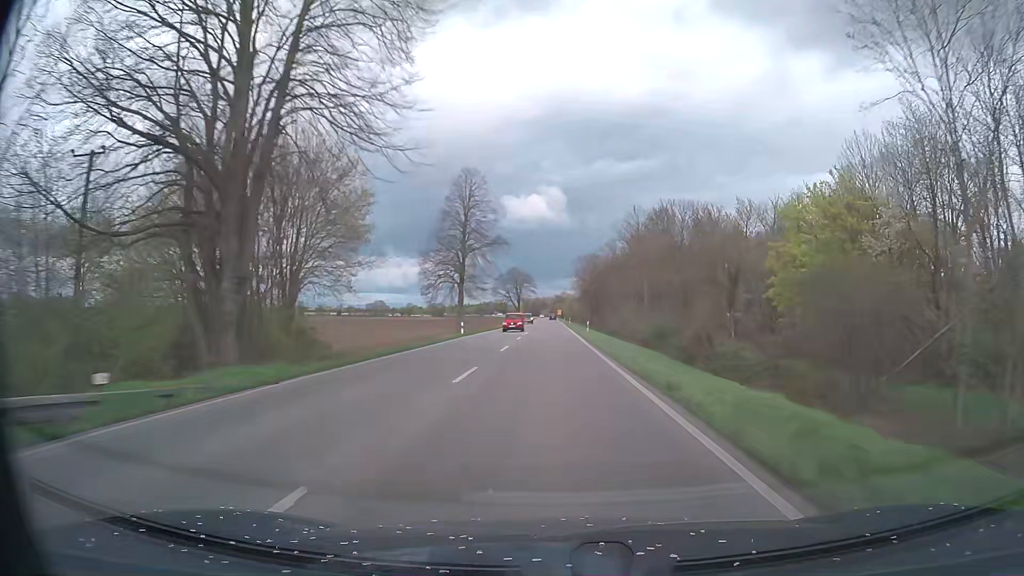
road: primary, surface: asphalt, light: Day
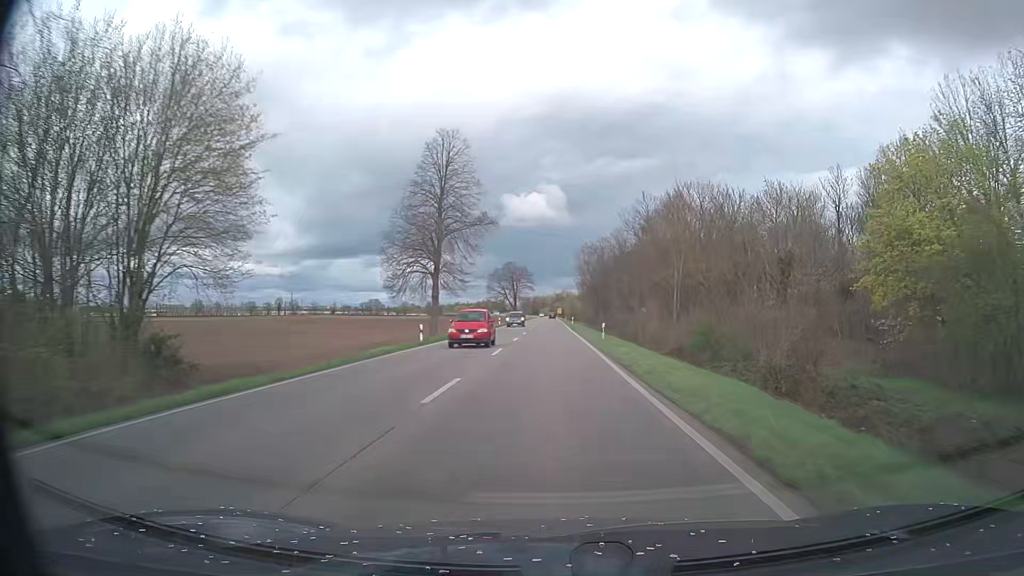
(-0.1, +15.0) m; 0°
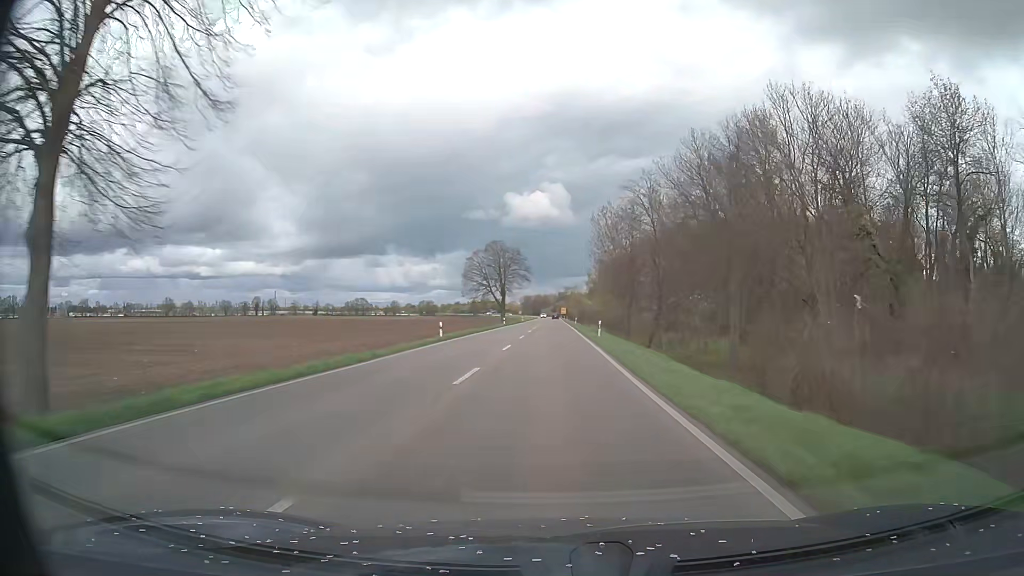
(0.0, +44.9) m; 0°
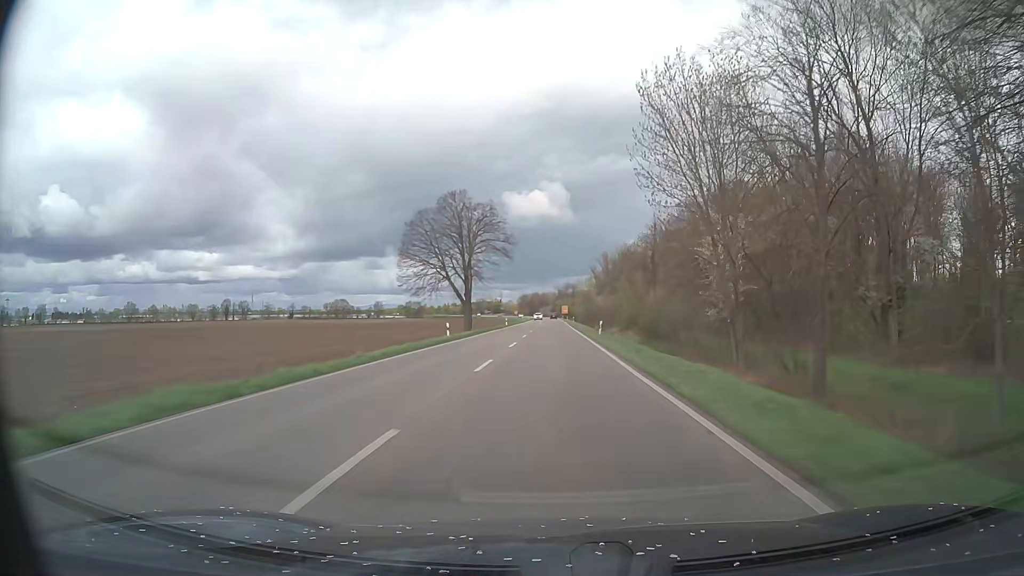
(0.0, +44.9) m; 0°
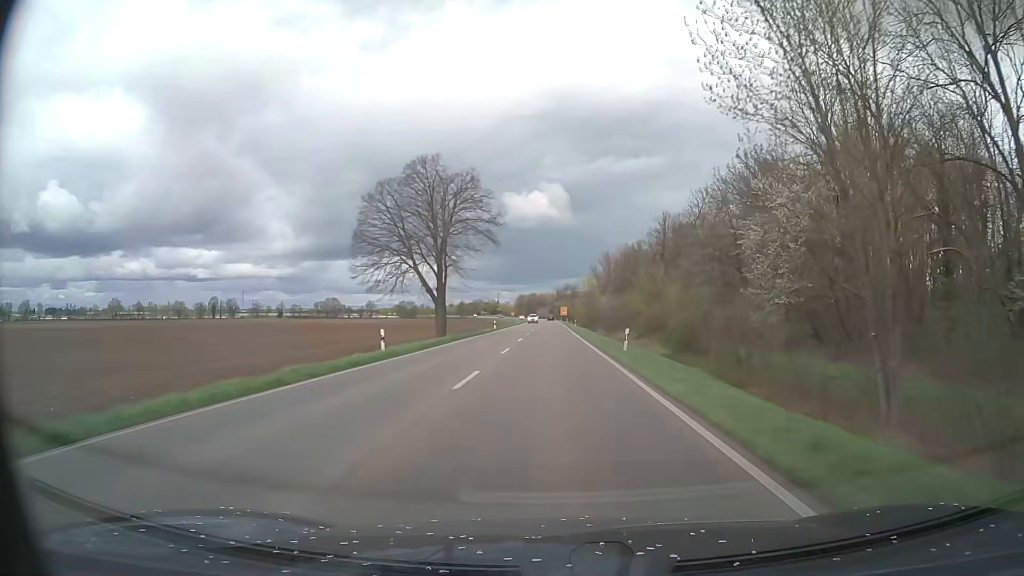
(0.0, +15.0) m; 0°
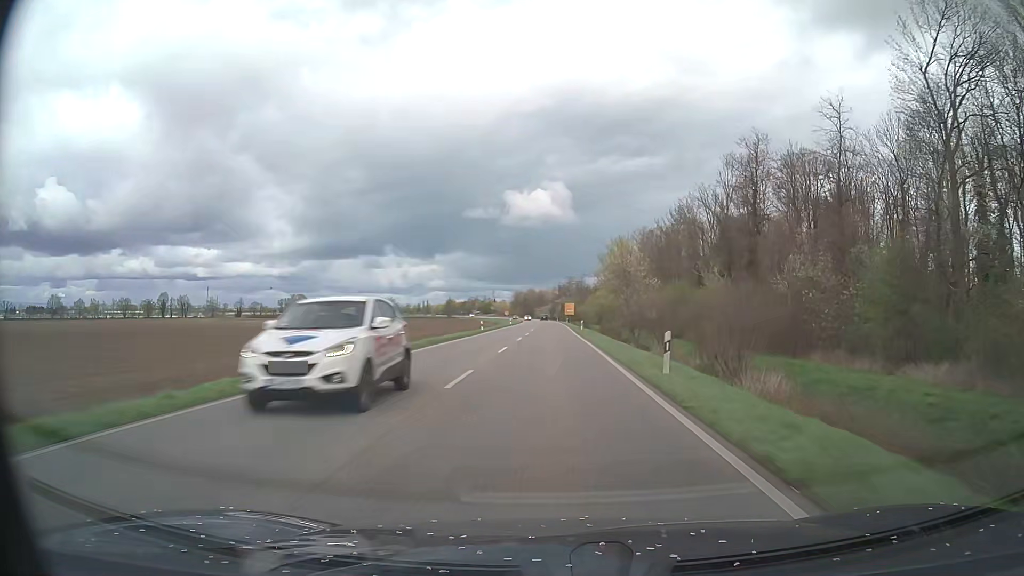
(0.0, +60.0) m; 0°
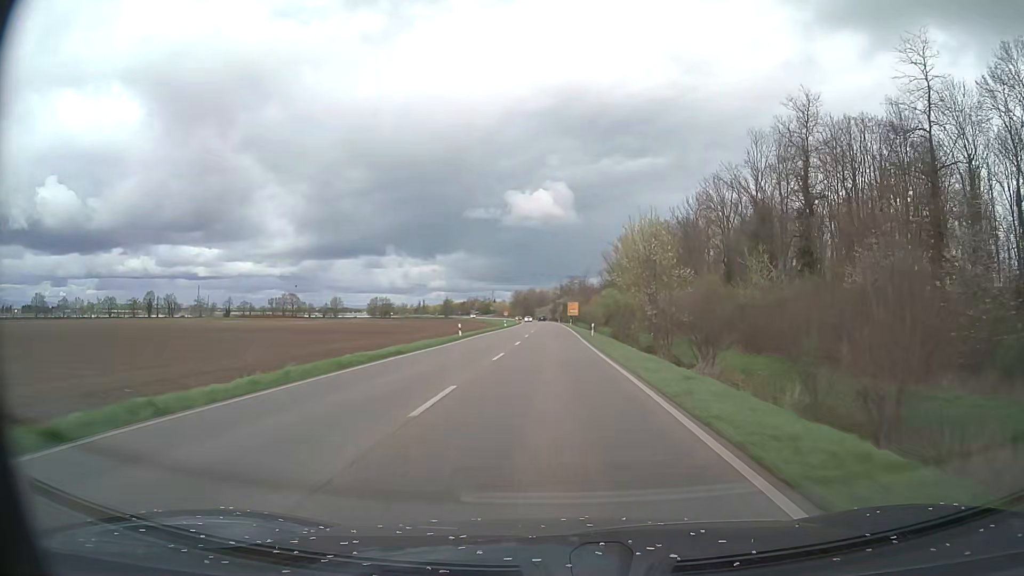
(0.0, +15.0) m; 0°
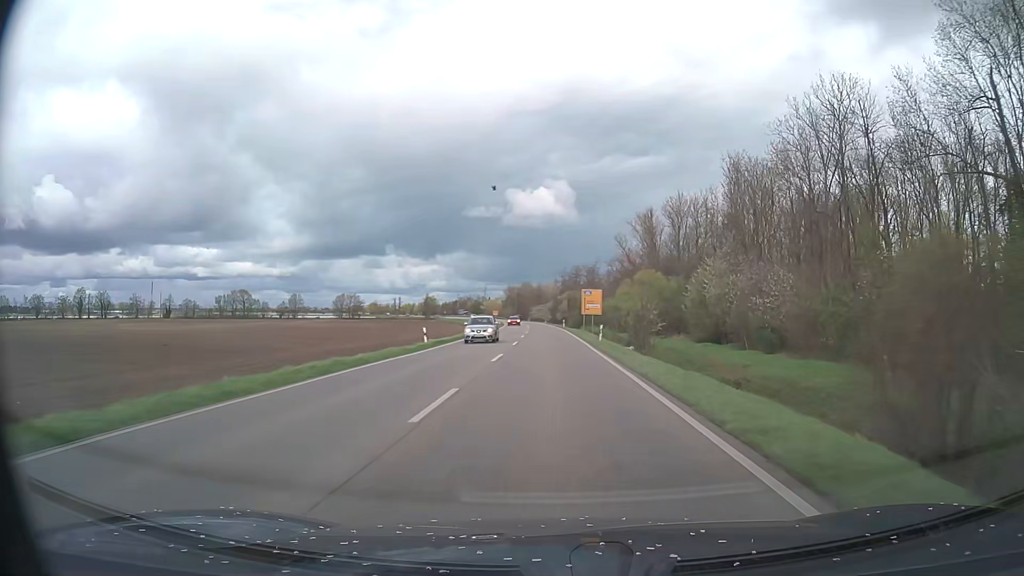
(0.0, +60.0) m; 0°
(0, +10) (0, +20) (0, +30) (0, +40) (0, +50) (0, +60) (-1, +70) (-1, +80) (-1, +90) (-2, +100) m
